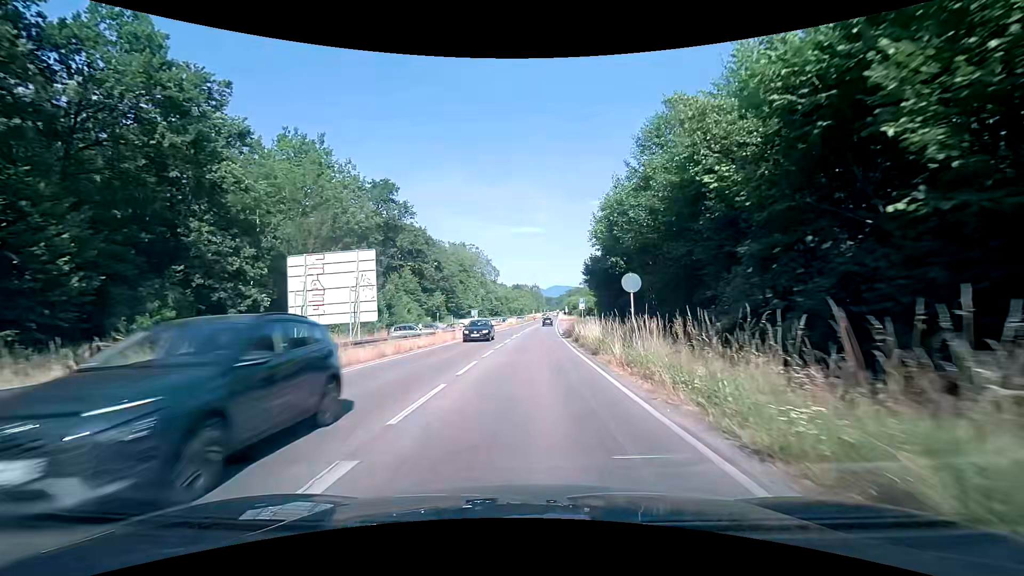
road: primary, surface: asphalt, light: Day
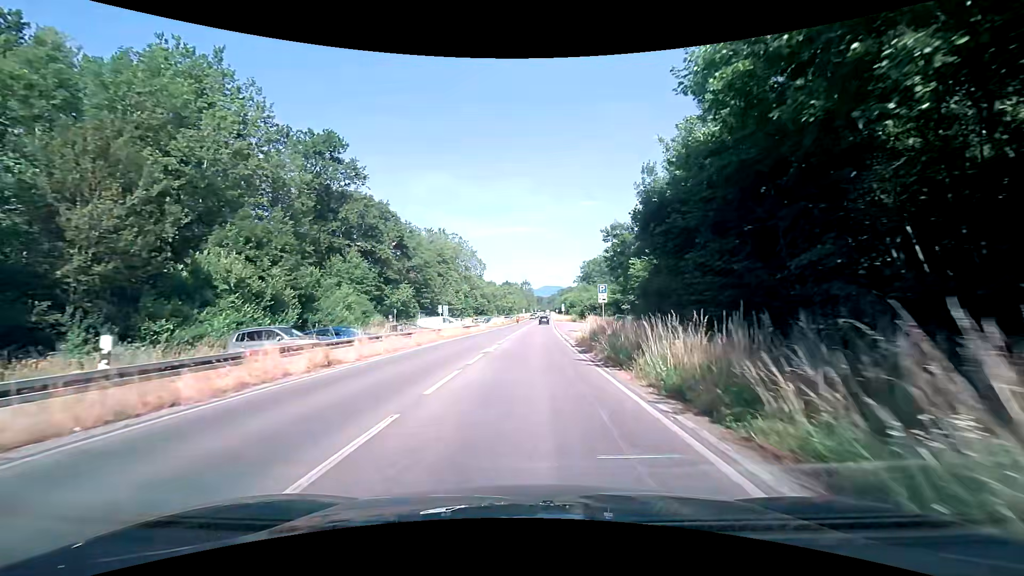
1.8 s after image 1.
(+0.2, +21.6) m; +1°
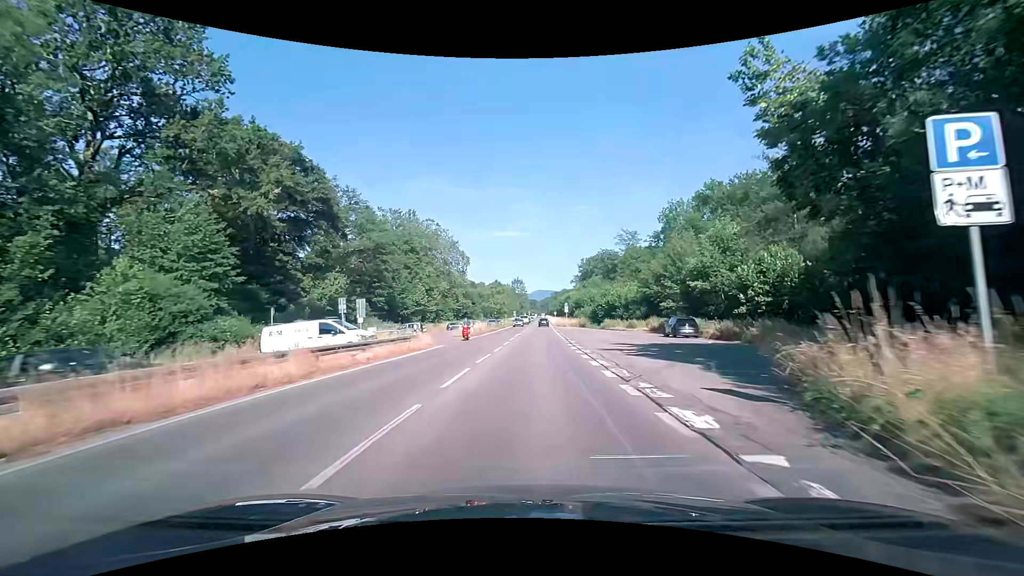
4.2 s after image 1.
(+0.4, +28.8) m; +1°
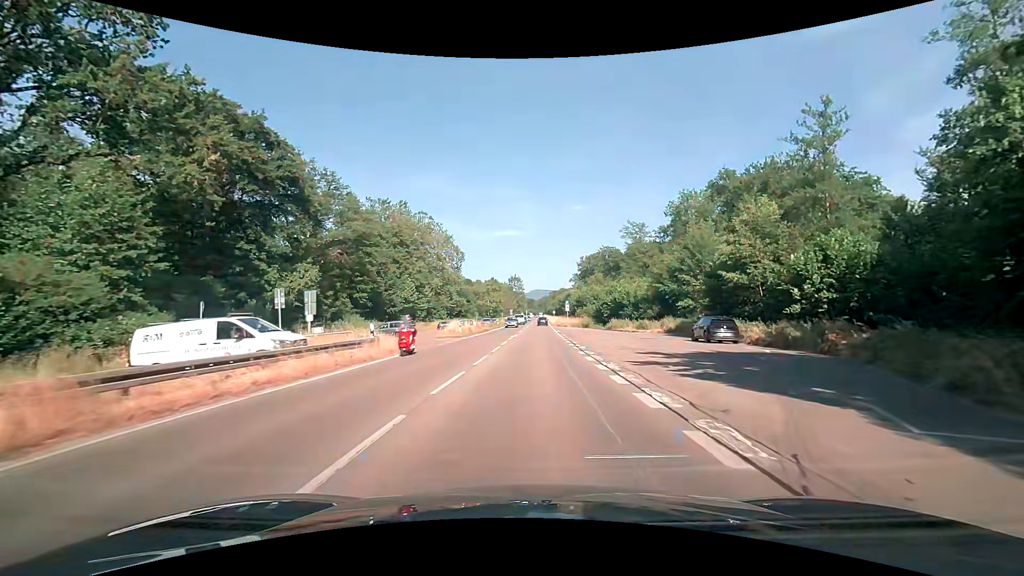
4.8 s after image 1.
(0.0, +7.2) m; 0°
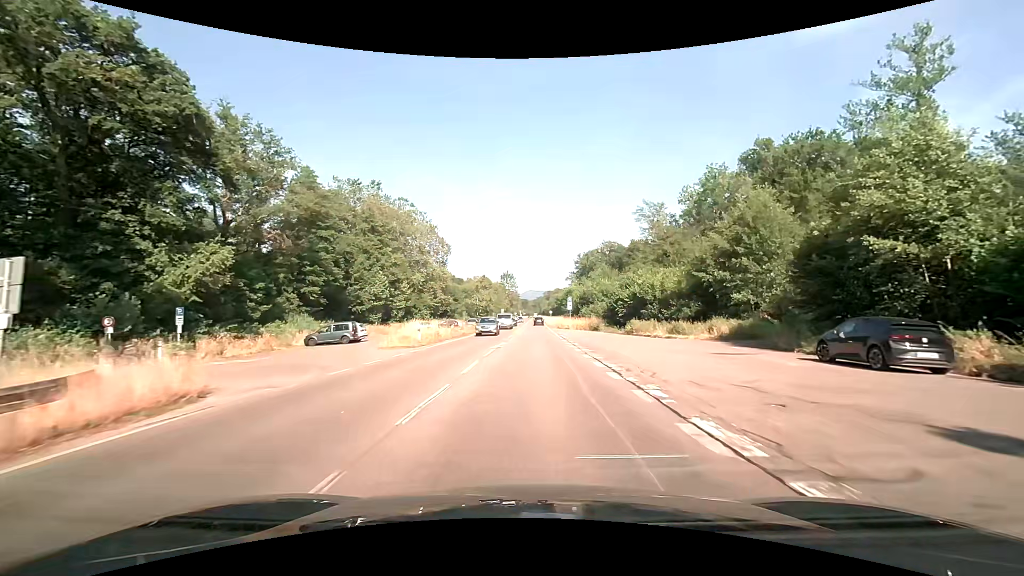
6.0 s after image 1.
(+0.2, +14.5) m; +1°
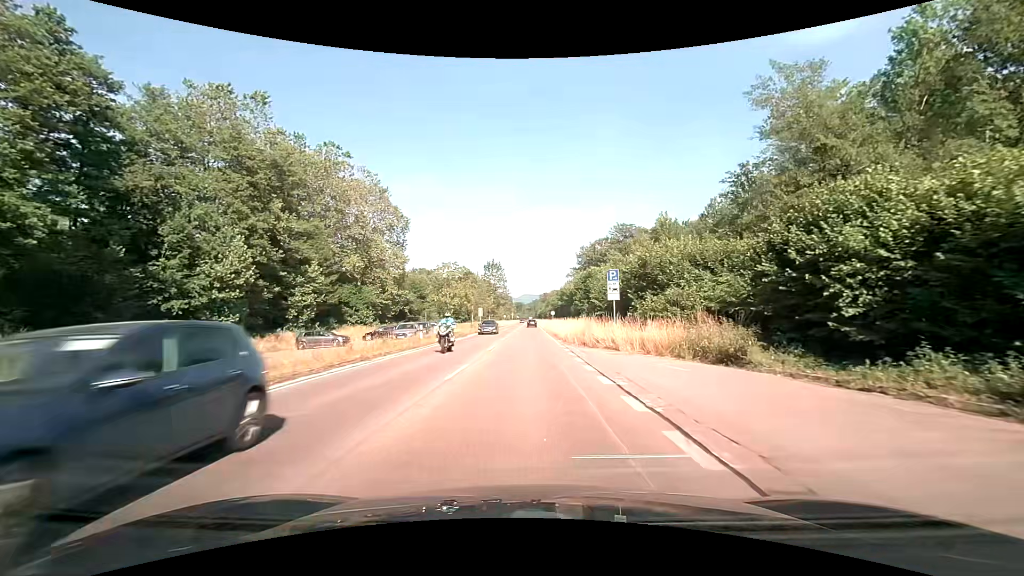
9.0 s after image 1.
(+0.7, +36.7) m; +1°
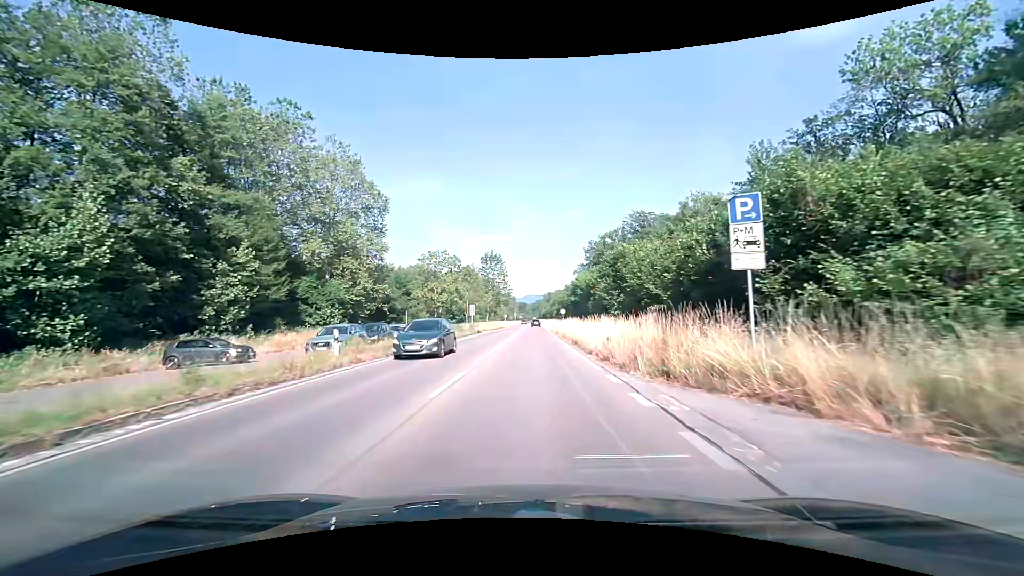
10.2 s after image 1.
(-0.1, +14.9) m; 0°
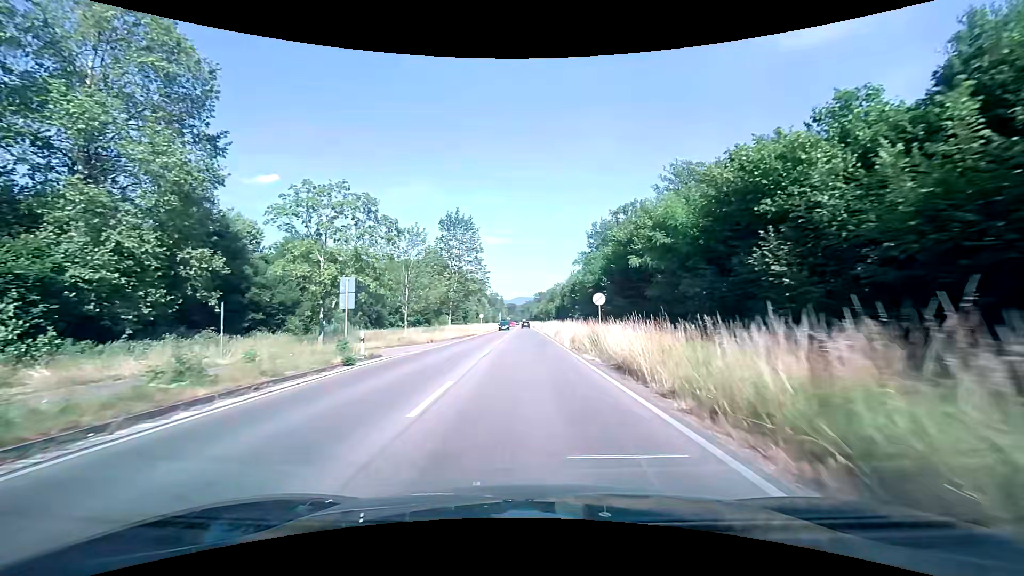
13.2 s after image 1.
(0.0, +37.7) m; +1°
(0, +10) (0, +20) (0, +30) (0, +40) (0, +50) (0, +60) (0, +70) (0, +80) (-1, +90) (-1, +100) m
